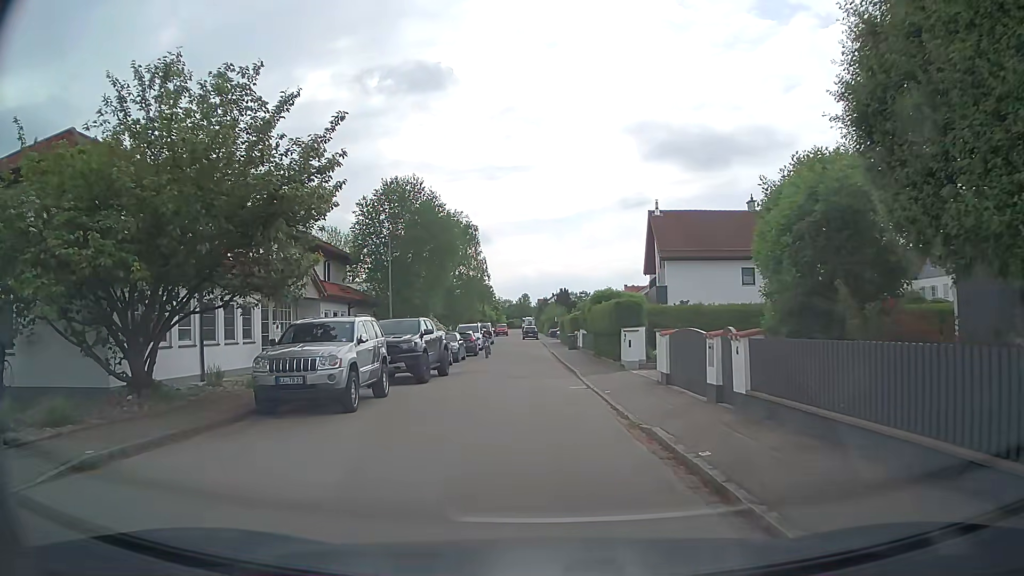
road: residential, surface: asphalt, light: Day
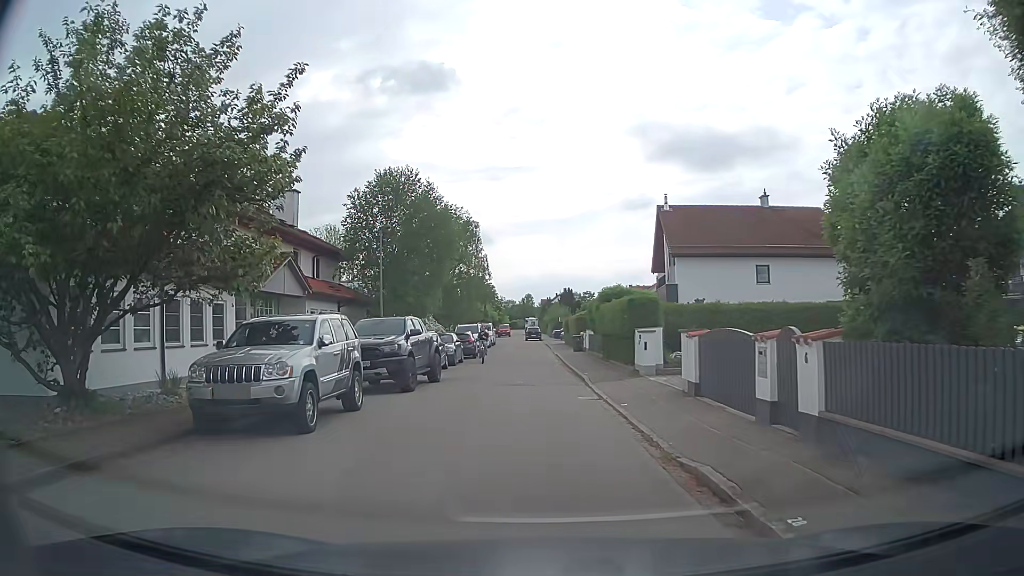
(0.0, +2.5) m; 0°
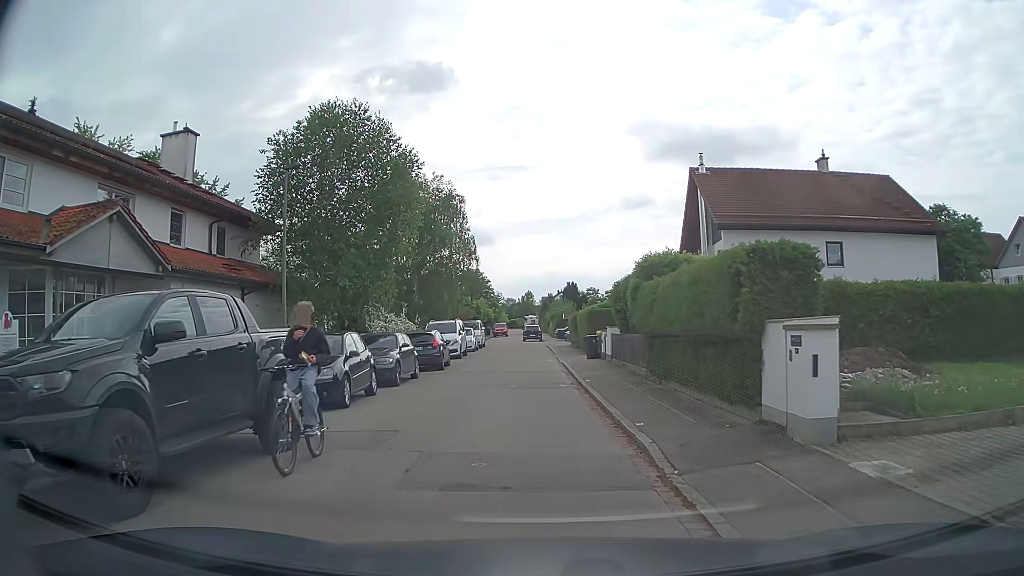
(0.0, +11.5) m; 0°
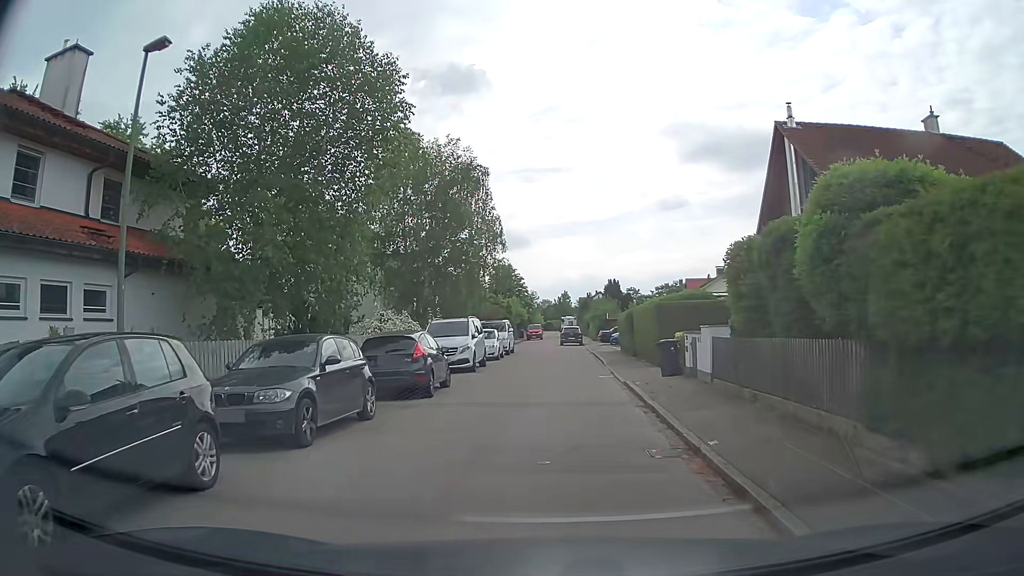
(-0.3, +9.4) m; -3°
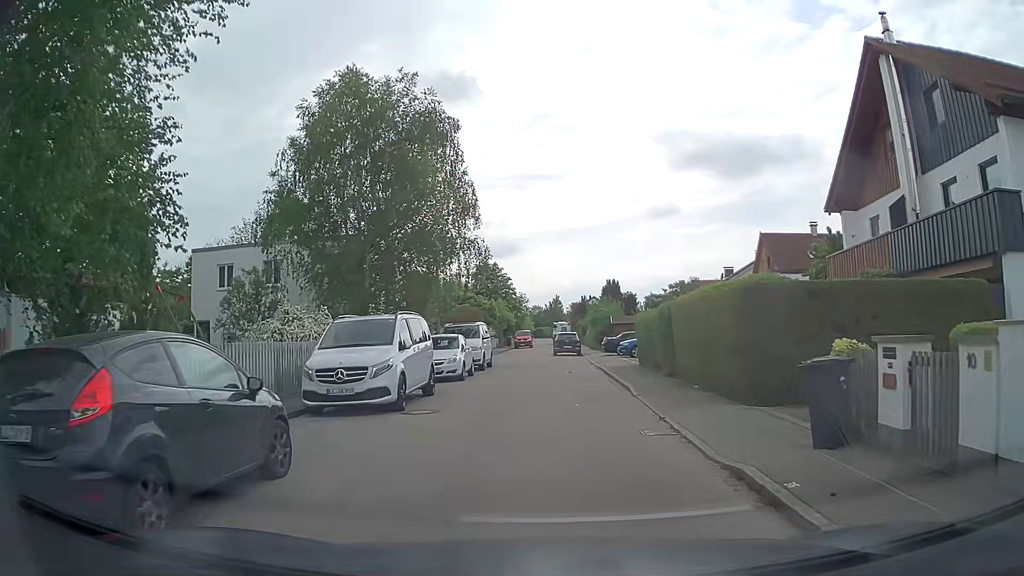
(+0.1, +10.6) m; -1°
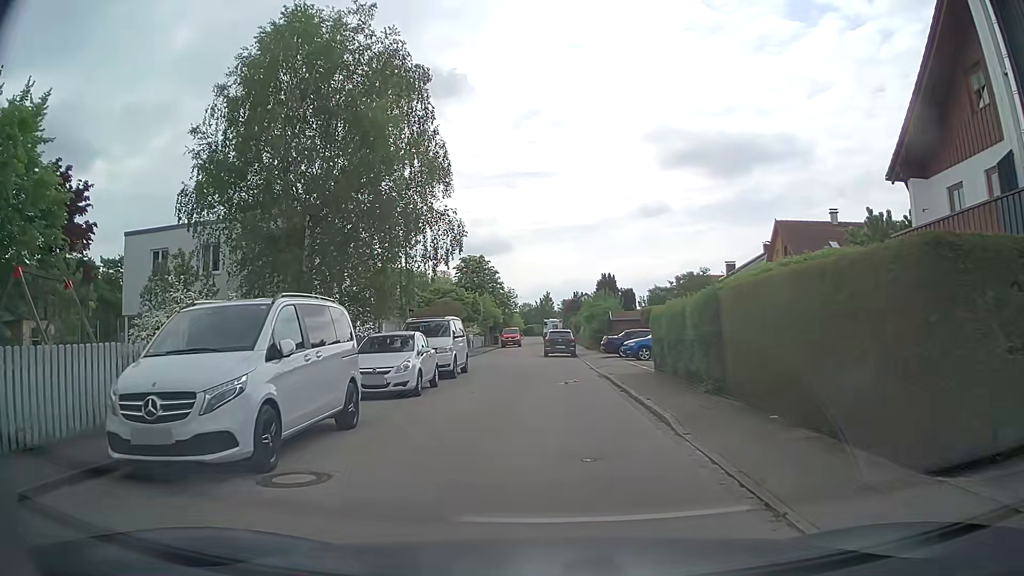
(+0.2, +6.0) m; +3°
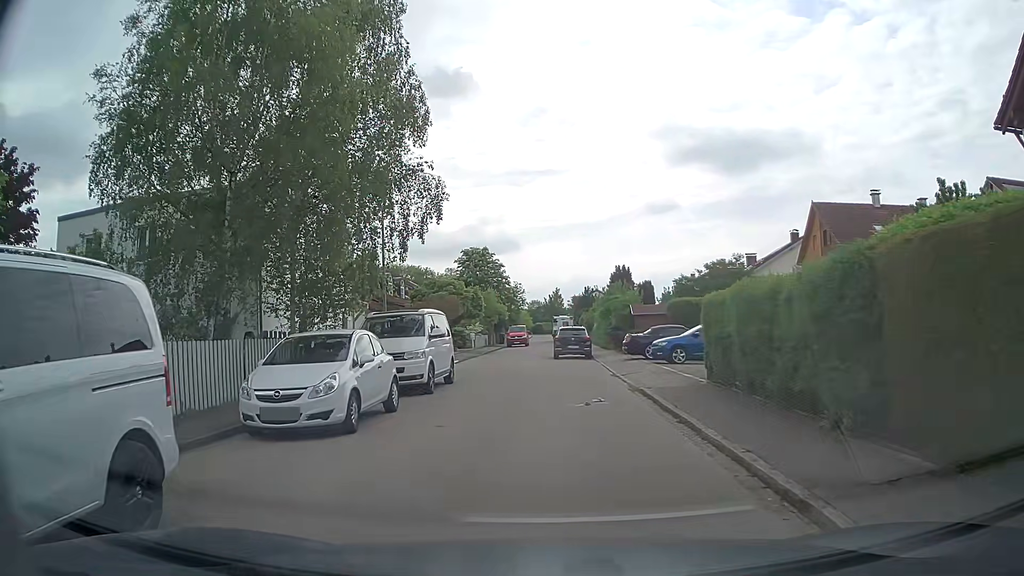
(0.0, +5.8) m; -2°
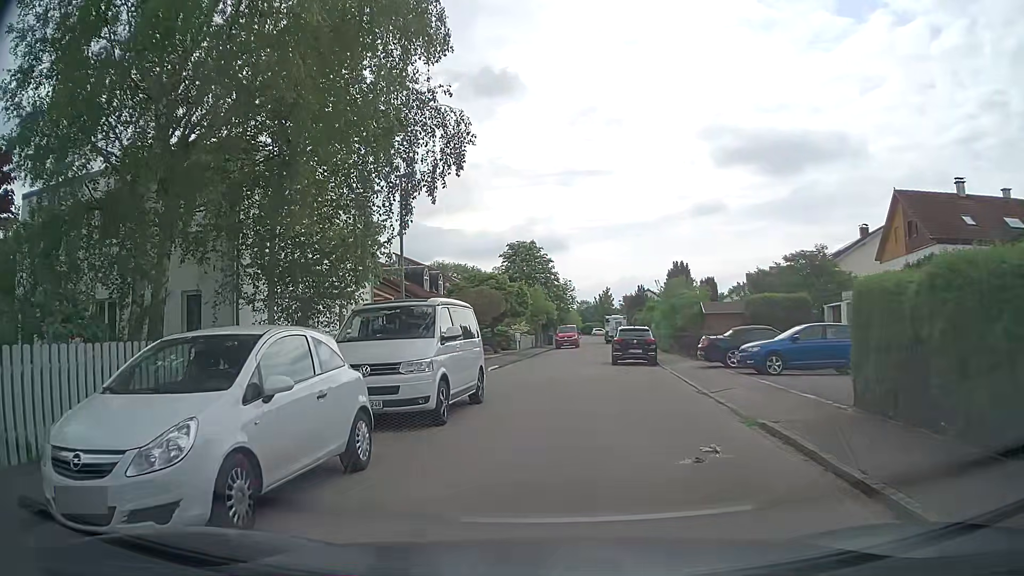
(-0.1, +5.1) m; -3°
(0, +10) (+1, +20) (+1, +30) (+2, +40) (+4, +50) (+5, +60) (+4, +70) (+4, +80) (+6, +89) (+7, +99) m
